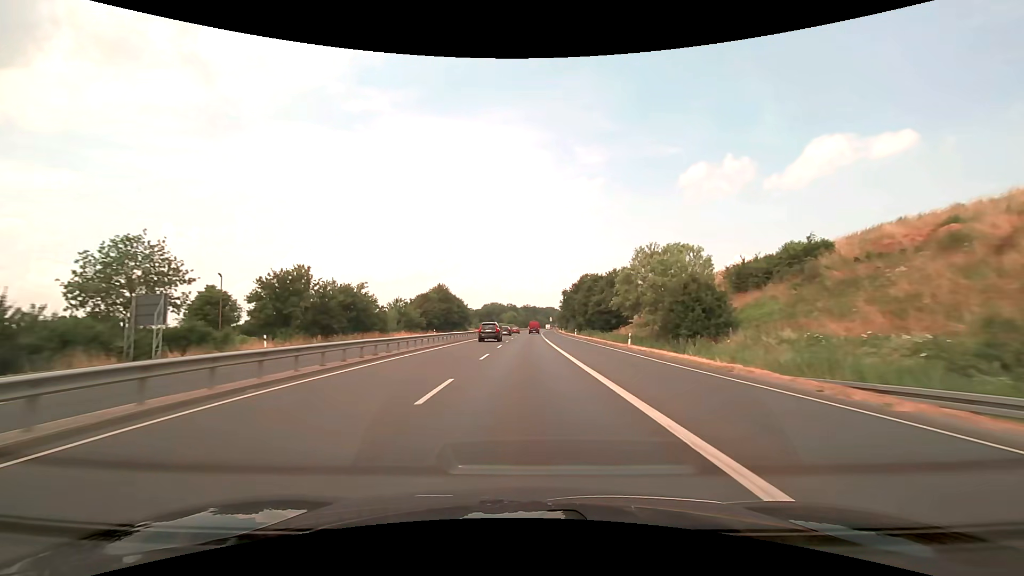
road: trunk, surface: asphalt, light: Day
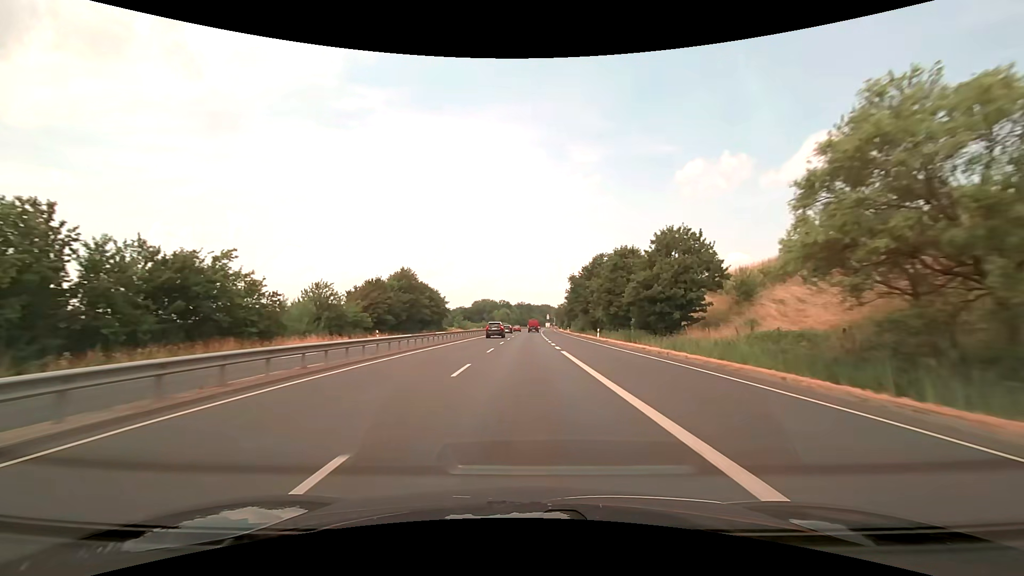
(+0.2, +31.6) m; +1°
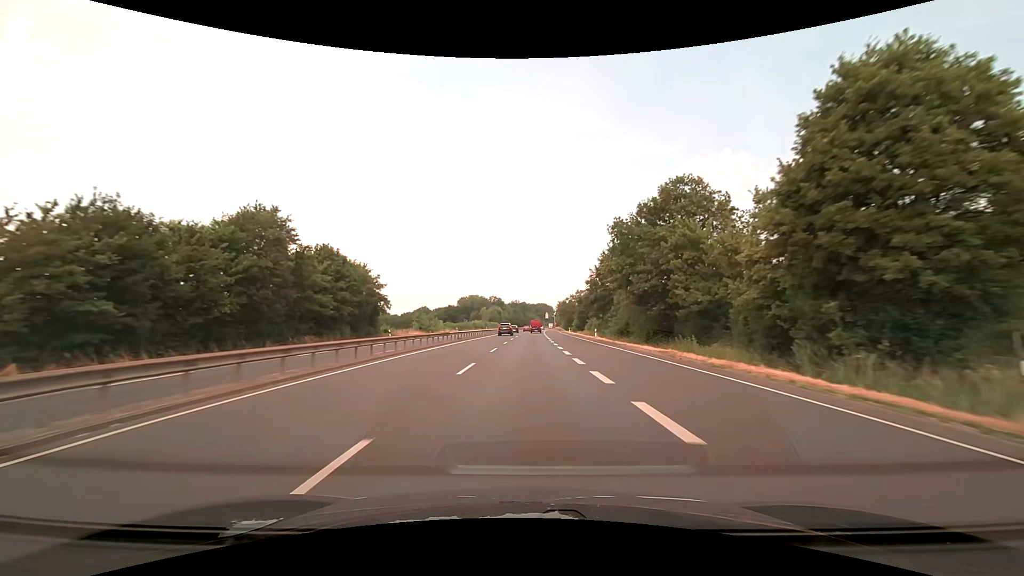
(+0.4, +47.4) m; +1°
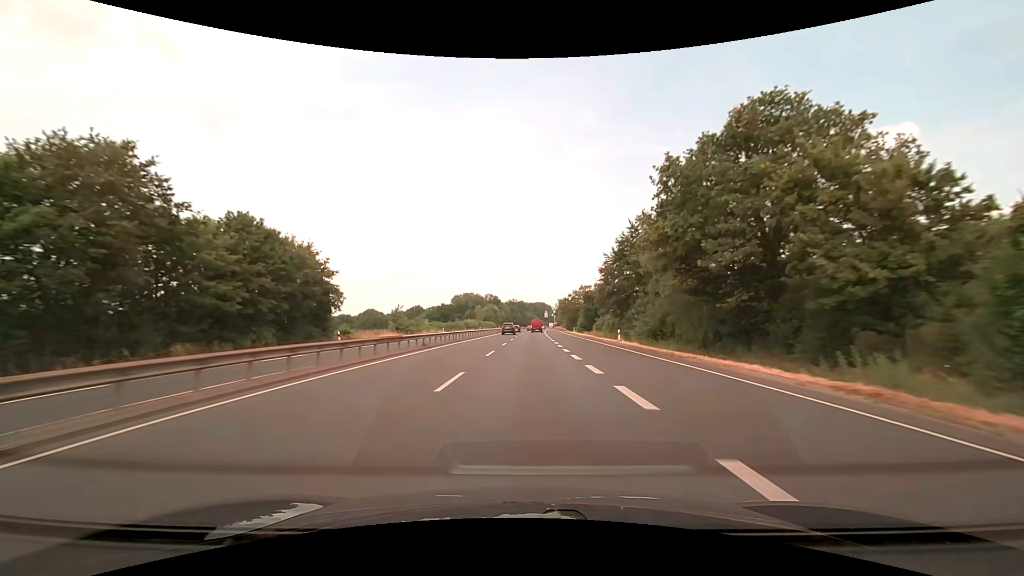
(0.0, +15.8) m; 0°
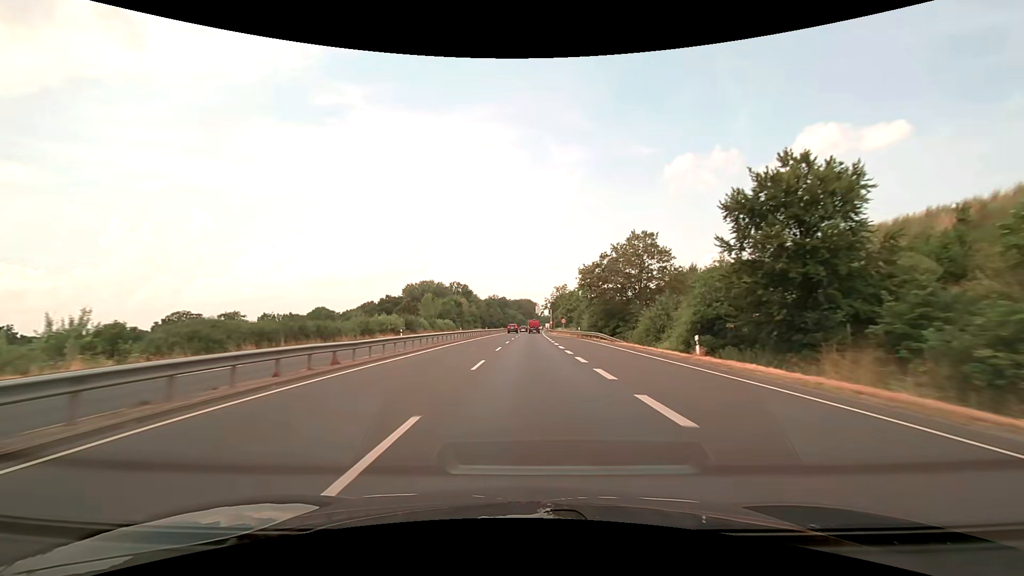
(+1.2, +79.1) m; +2°
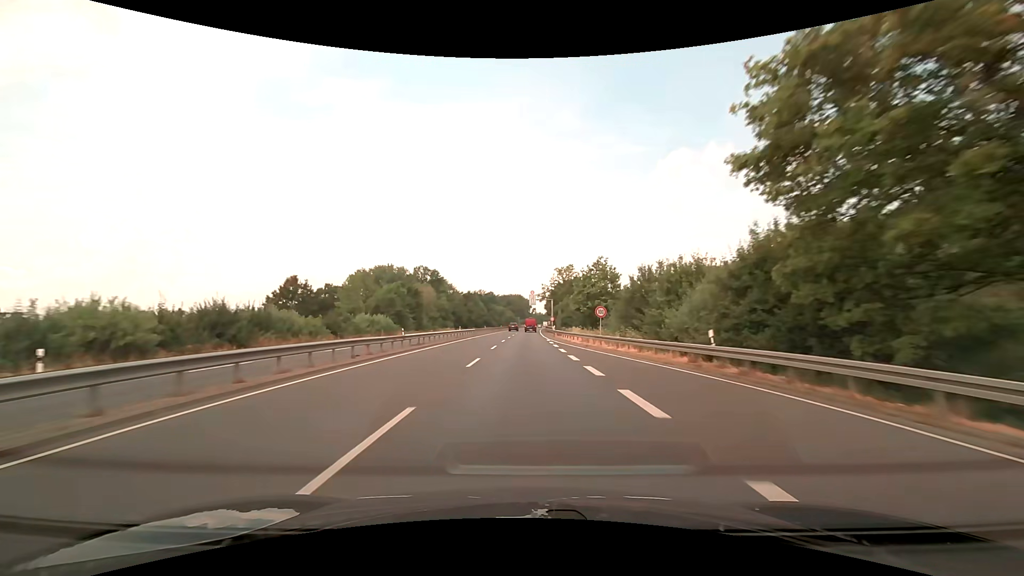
(+0.6, +47.5) m; +1°
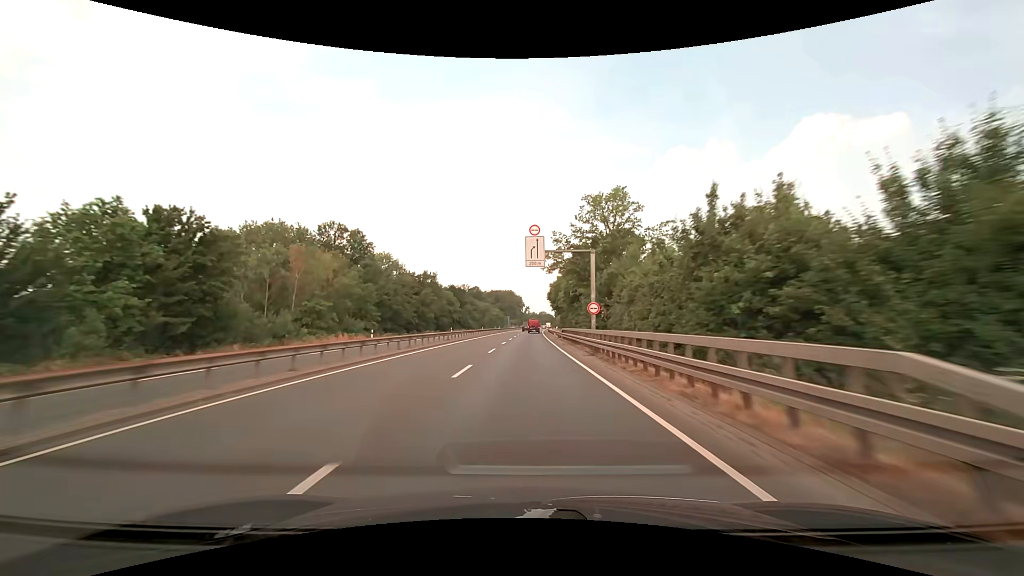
(+0.4, +63.3) m; +1°
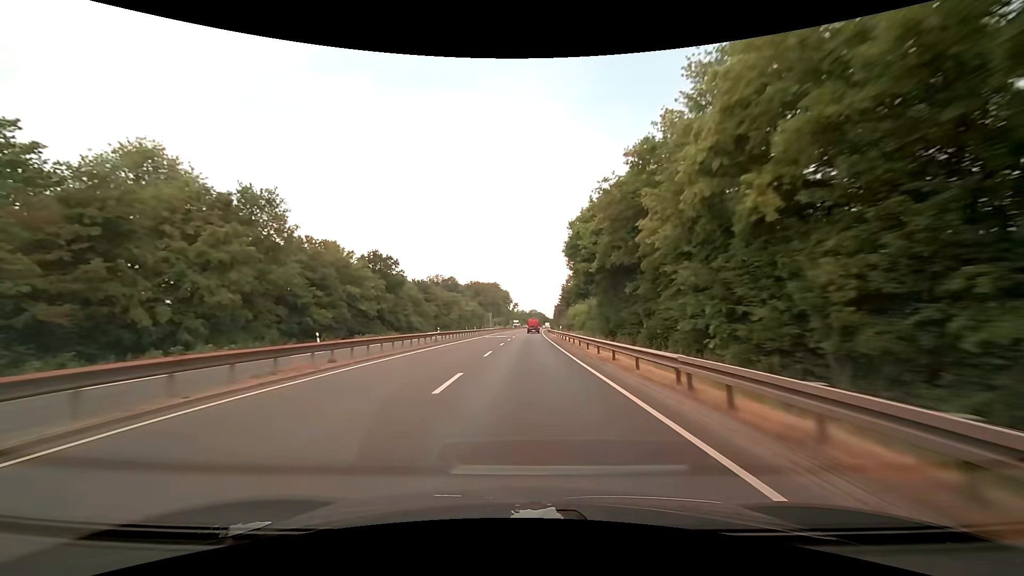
(+0.6, +63.4) m; +1°
(0, +10) (0, +20) (0, +30) (0, +40) (+1, +50) (+1, +60) (+1, +70) (+1, +80) (+2, +90) (+2, +100) m
